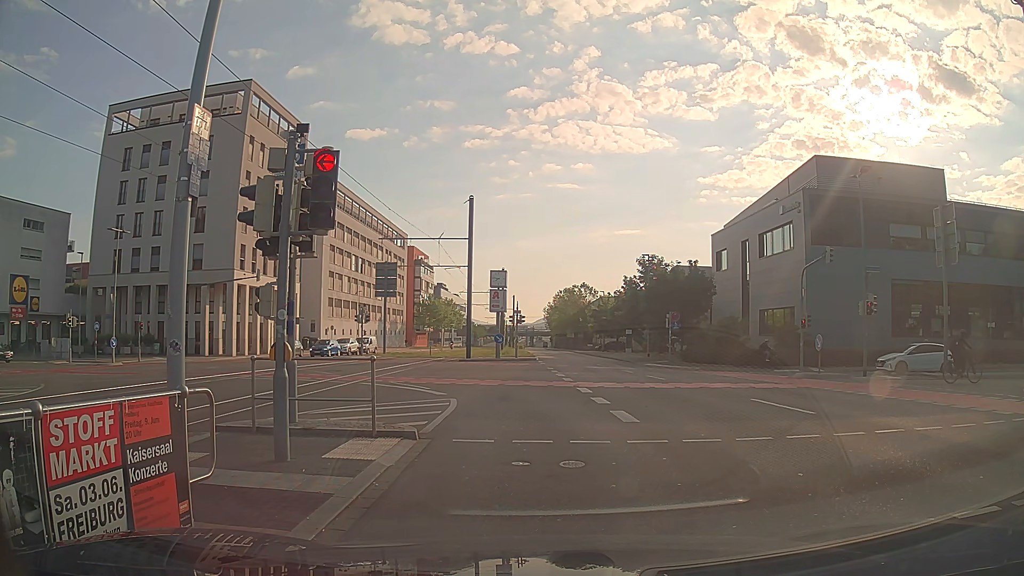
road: secondary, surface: asphalt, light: Day
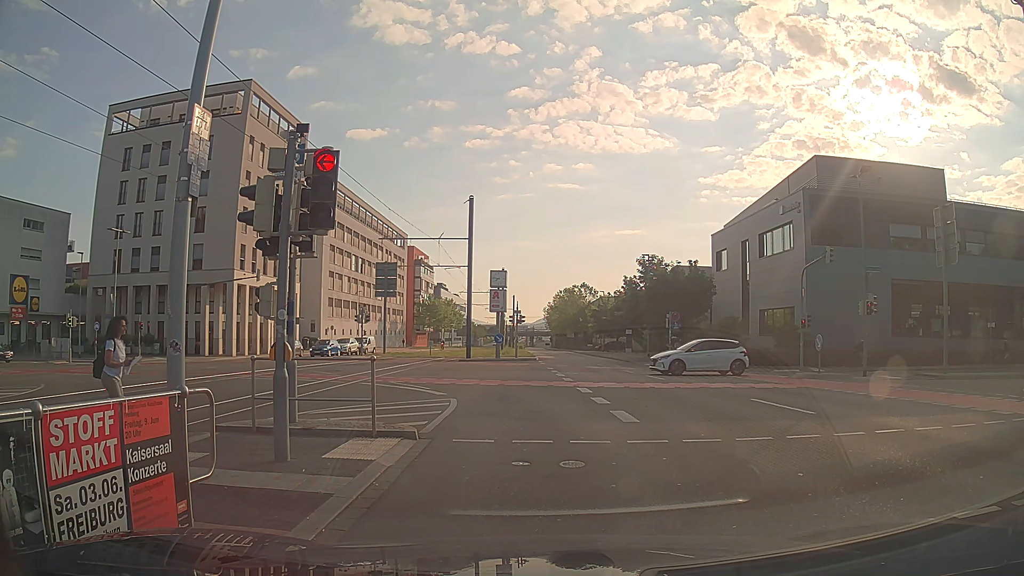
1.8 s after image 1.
(0.0, 0.0) m; 0°
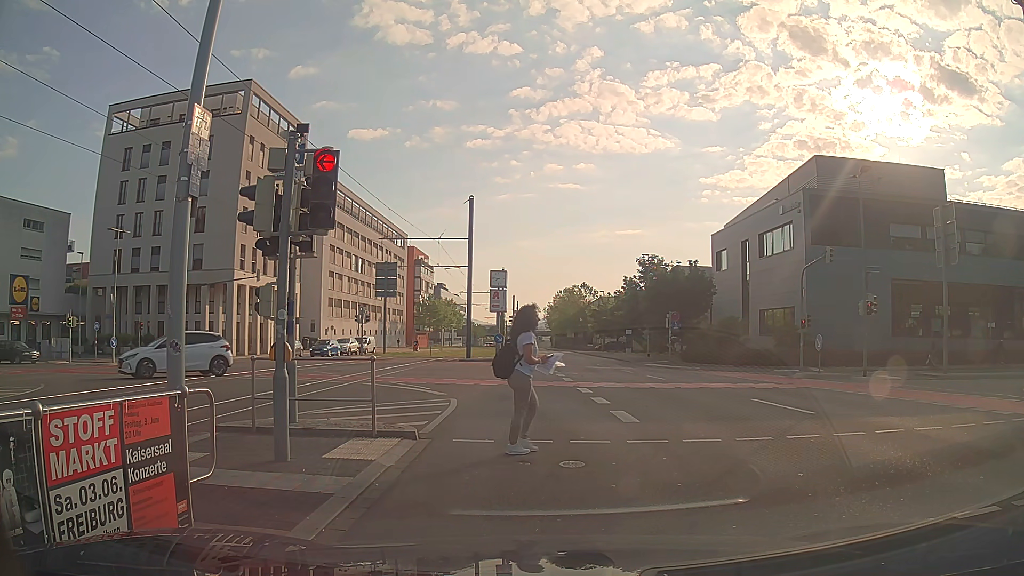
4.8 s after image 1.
(0.0, 0.0) m; 0°
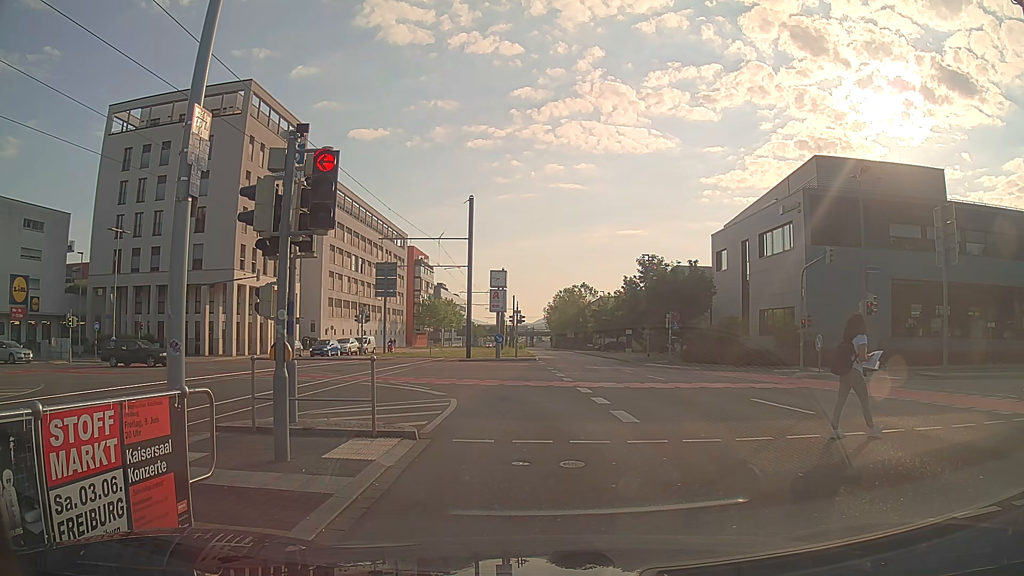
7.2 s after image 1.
(0.0, 0.0) m; 0°
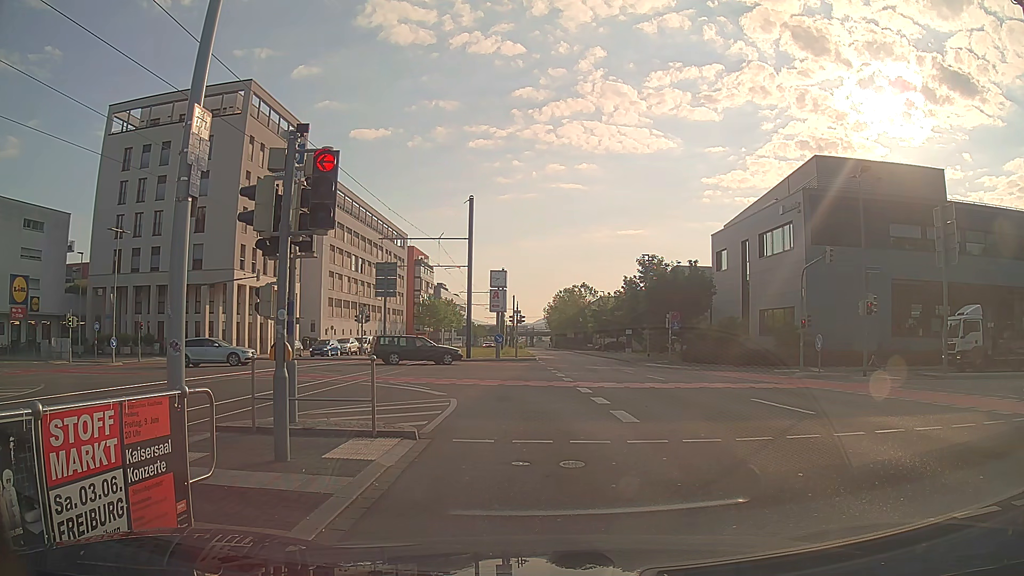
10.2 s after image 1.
(0.0, 0.0) m; 0°
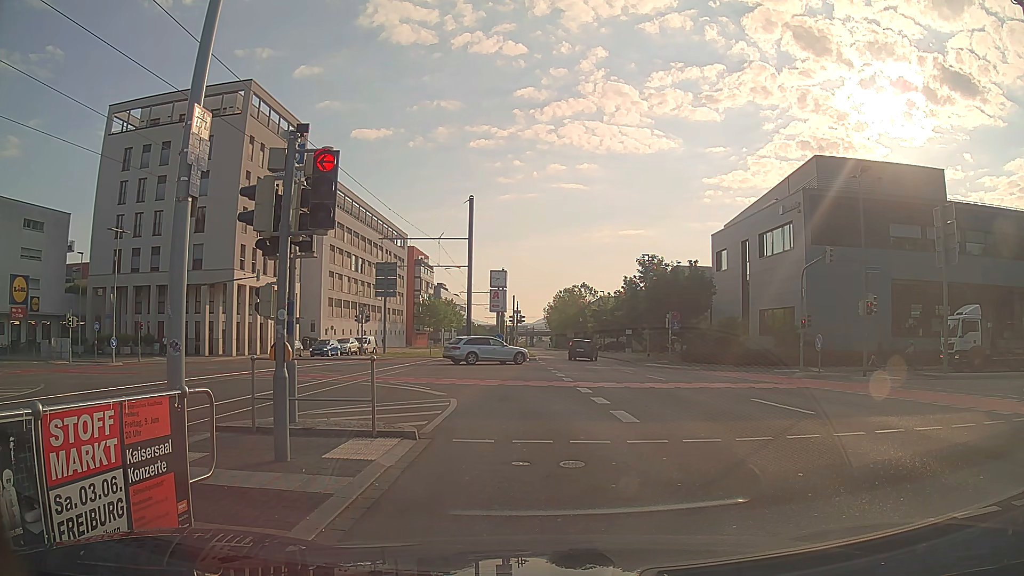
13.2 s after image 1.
(0.0, 0.0) m; 0°
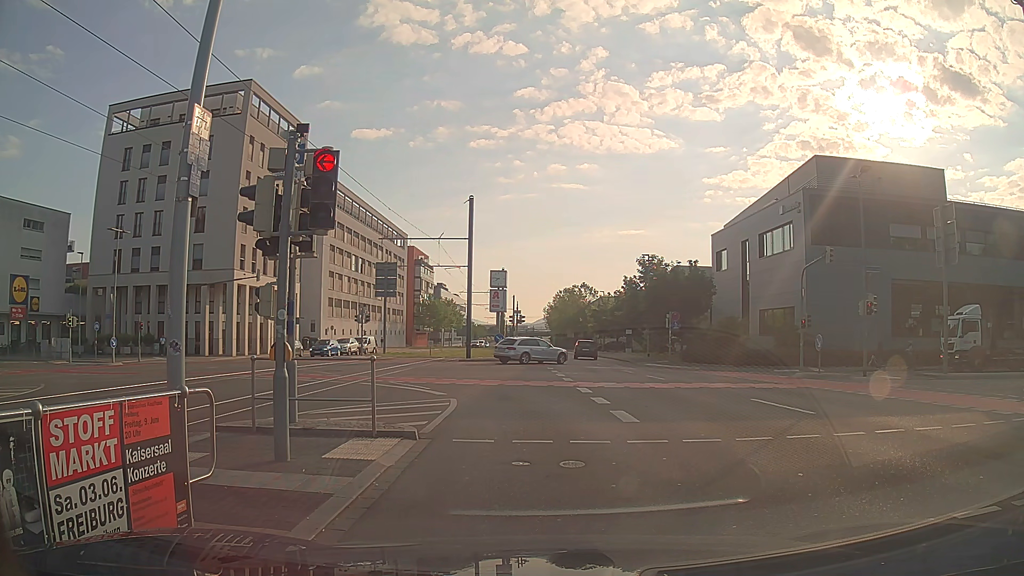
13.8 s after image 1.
(0.0, 0.0) m; 0°
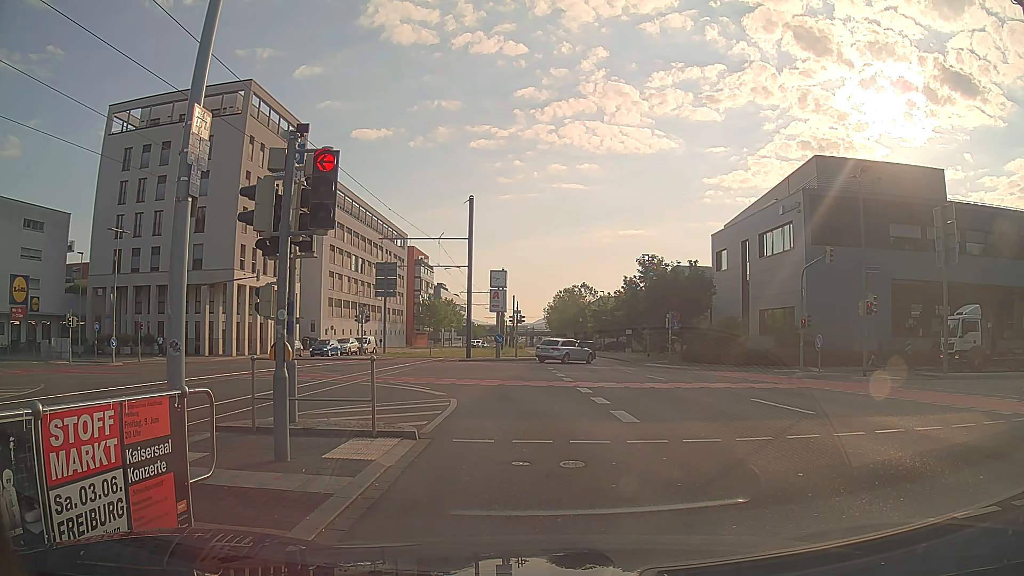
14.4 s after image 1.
(0.0, 0.0) m; 0°
